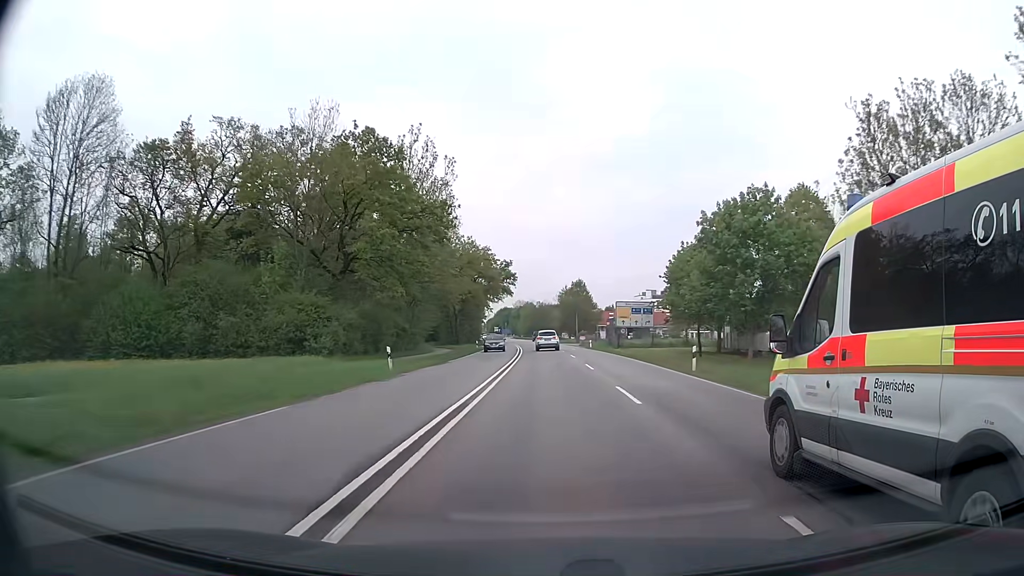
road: secondary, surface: asphalt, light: Day
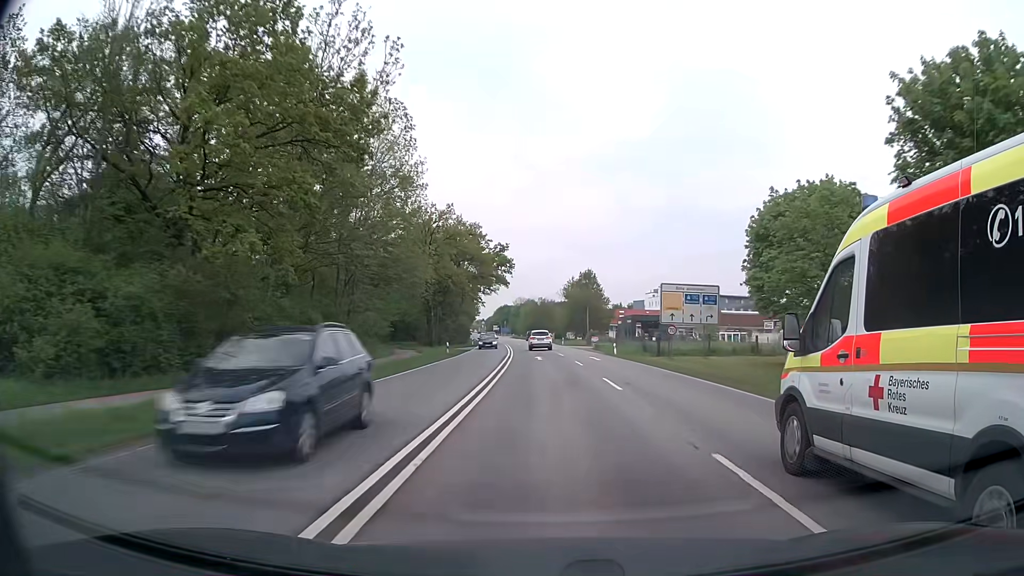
(0.0, +22.1) m; 0°
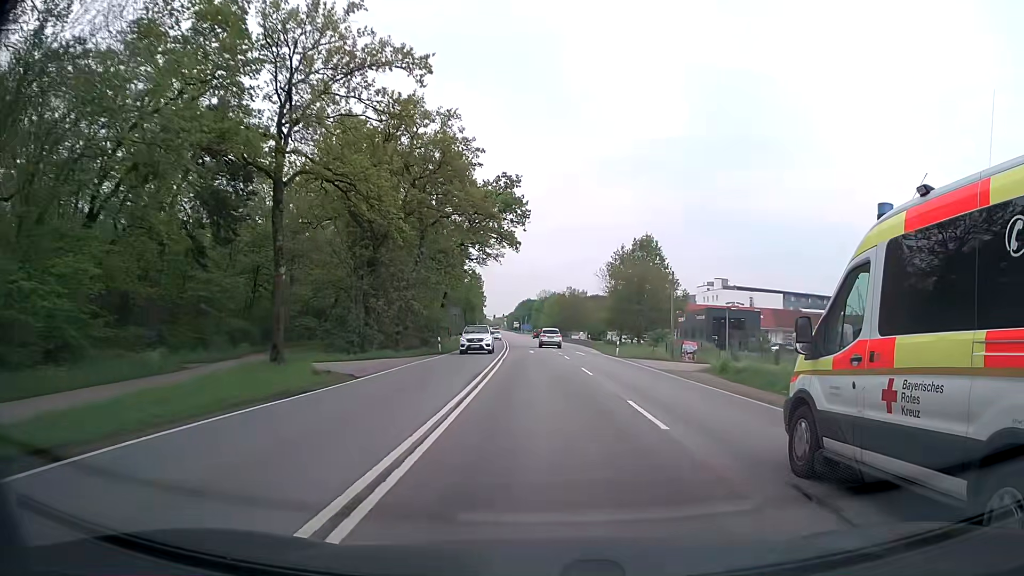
(-0.6, +43.5) m; -2°
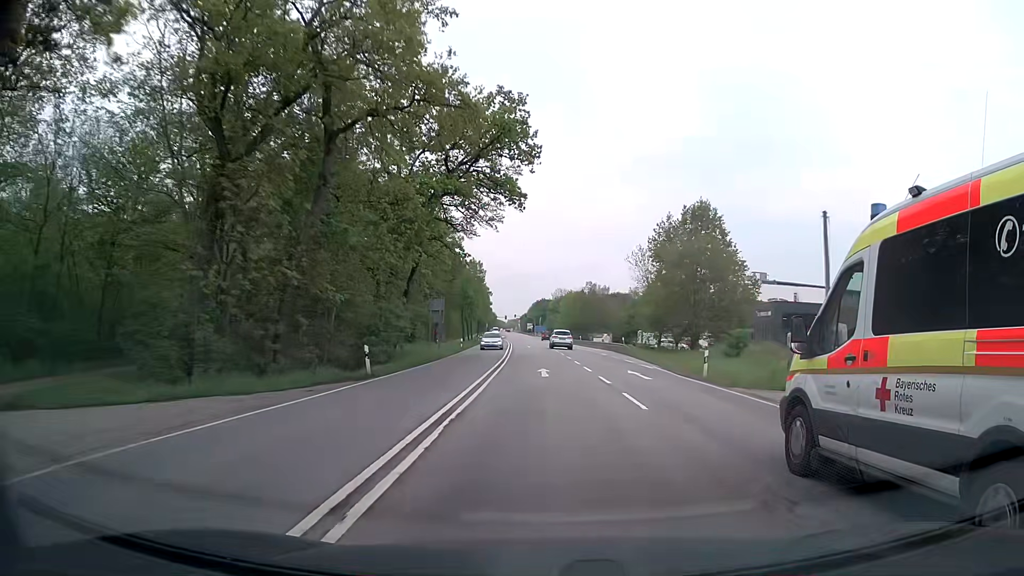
(-0.2, +21.6) m; -1°
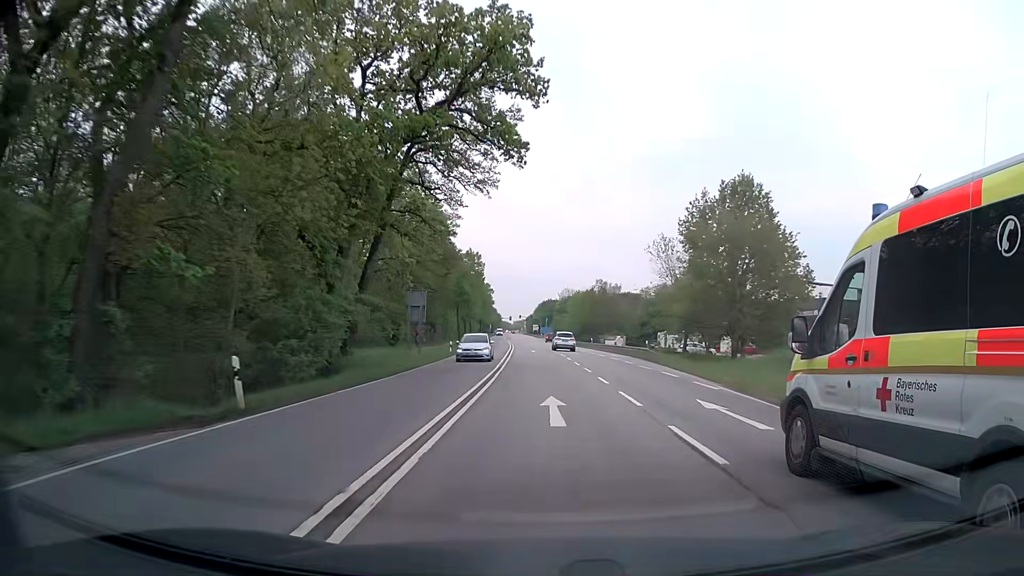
(0.0, +10.8) m; -1°
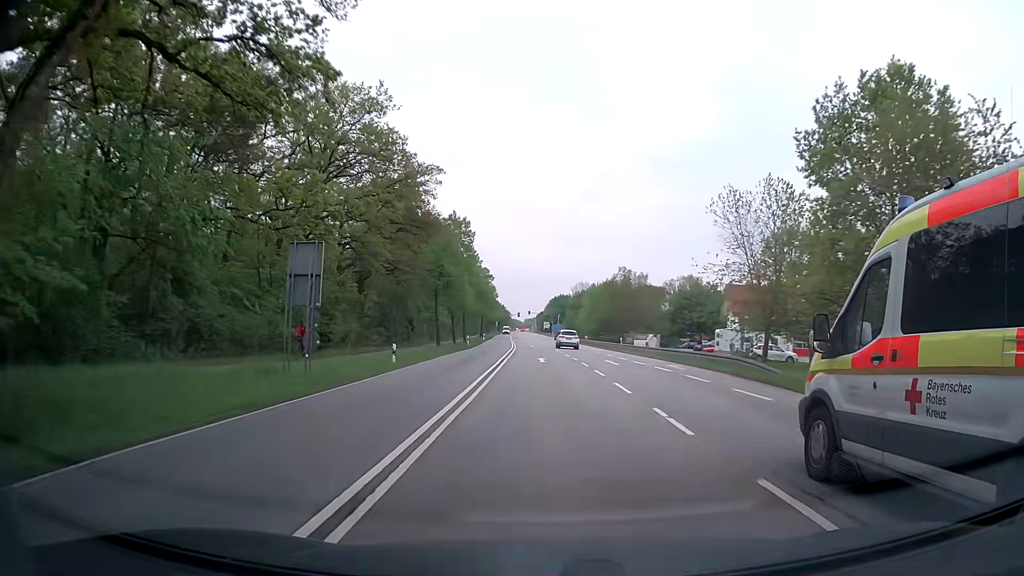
(0.0, +21.8) m; 0°
